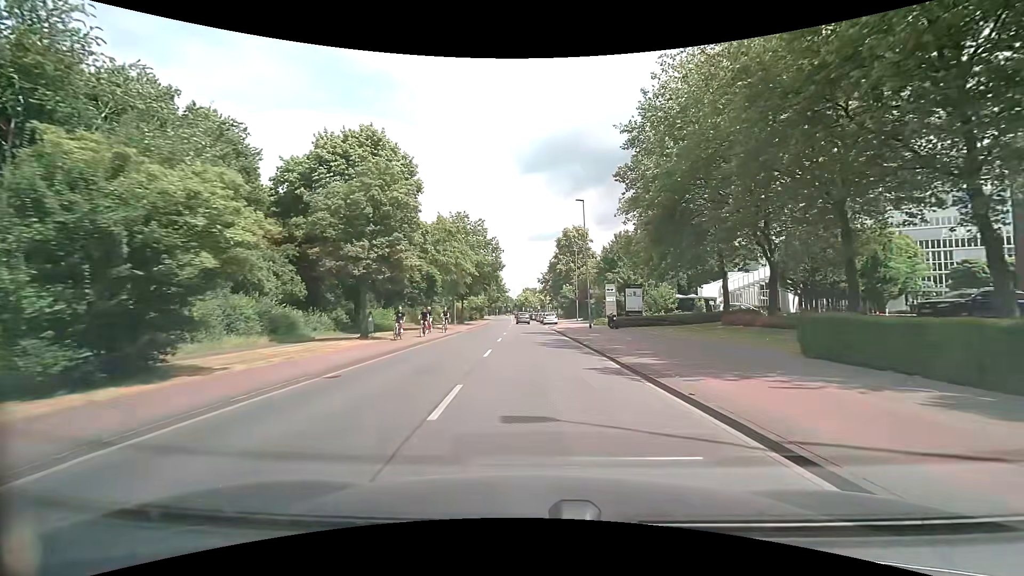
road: tertiary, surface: asphalt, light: Day
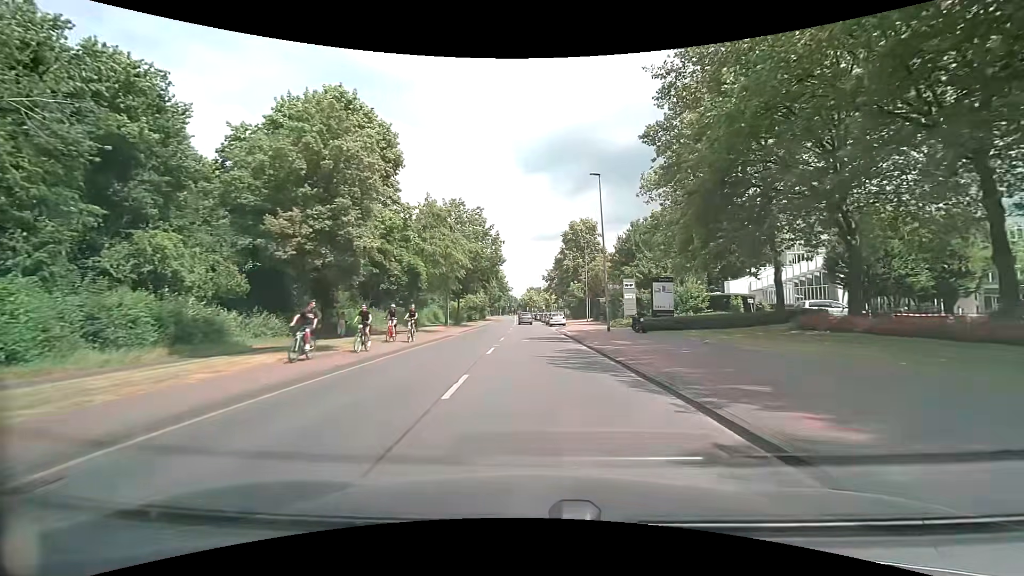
(-0.1, +7.5) m; -1°
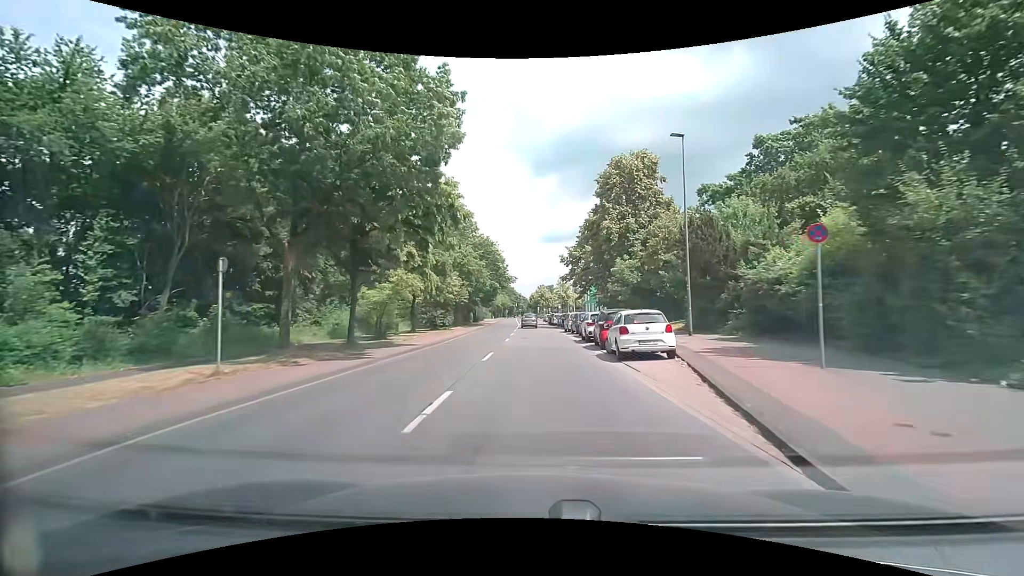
(-0.4, +38.2) m; -1°
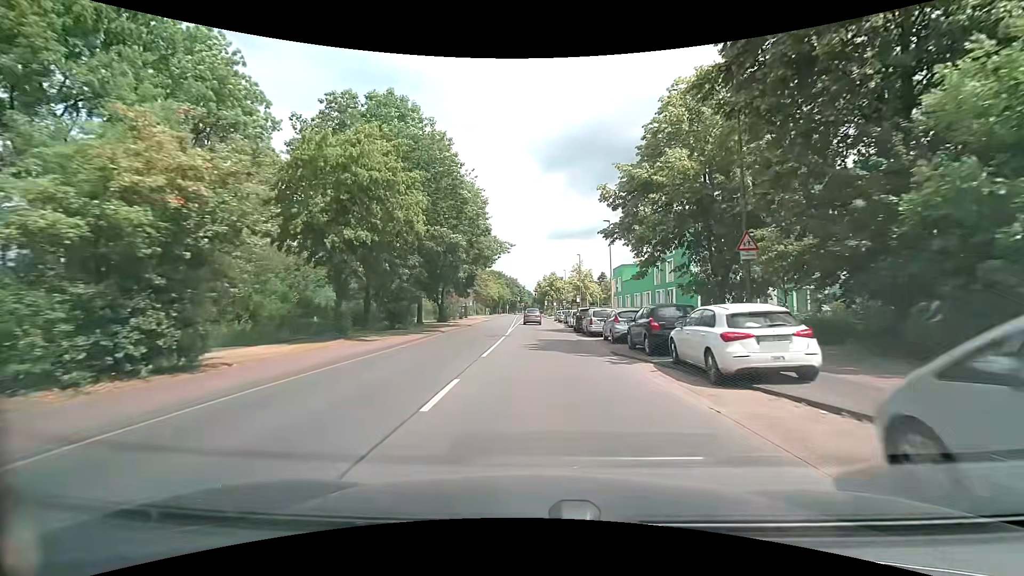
(-0.1, +37.9) m; 0°
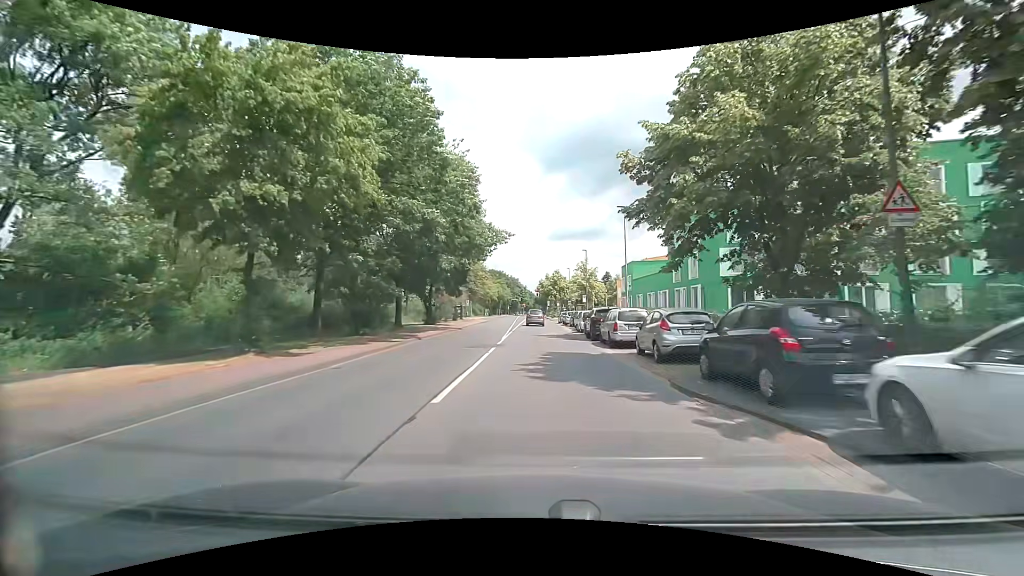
(0.0, +7.4) m; 0°
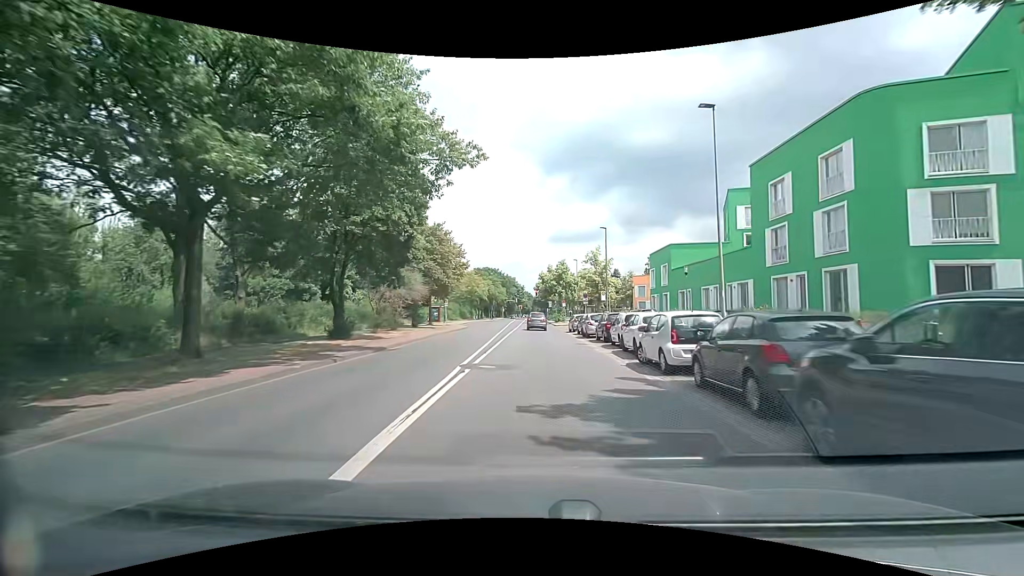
(0.0, +21.9) m; 0°
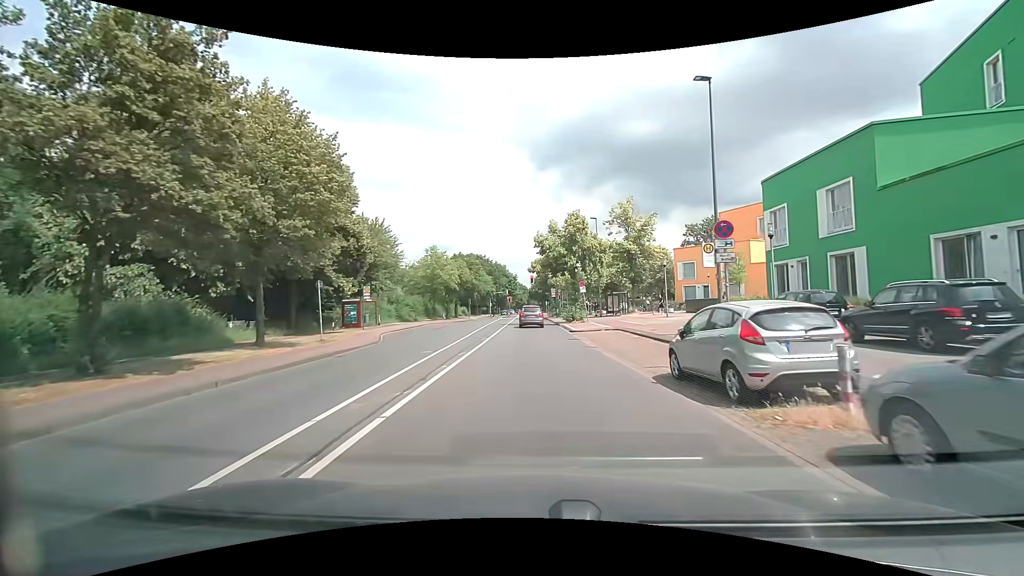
(+0.1, +32.8) m; +1°
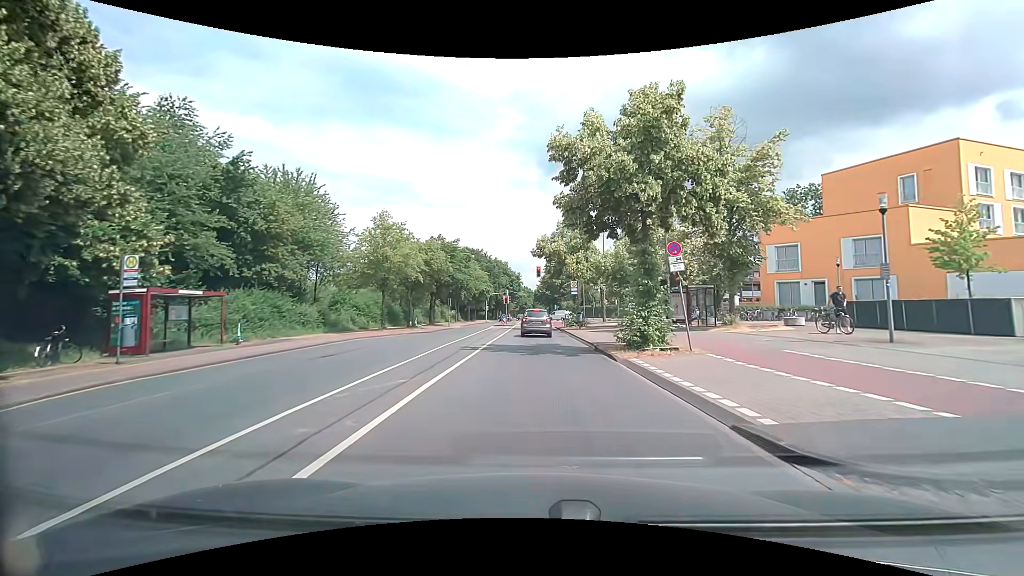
(-0.5, +23.9) m; -1°
